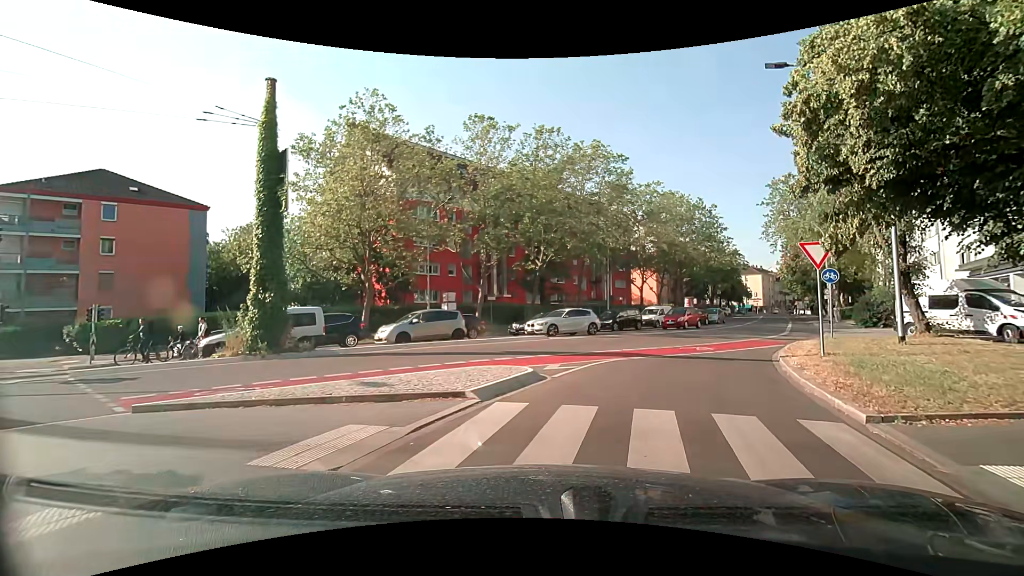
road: secondary_link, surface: asphalt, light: Day
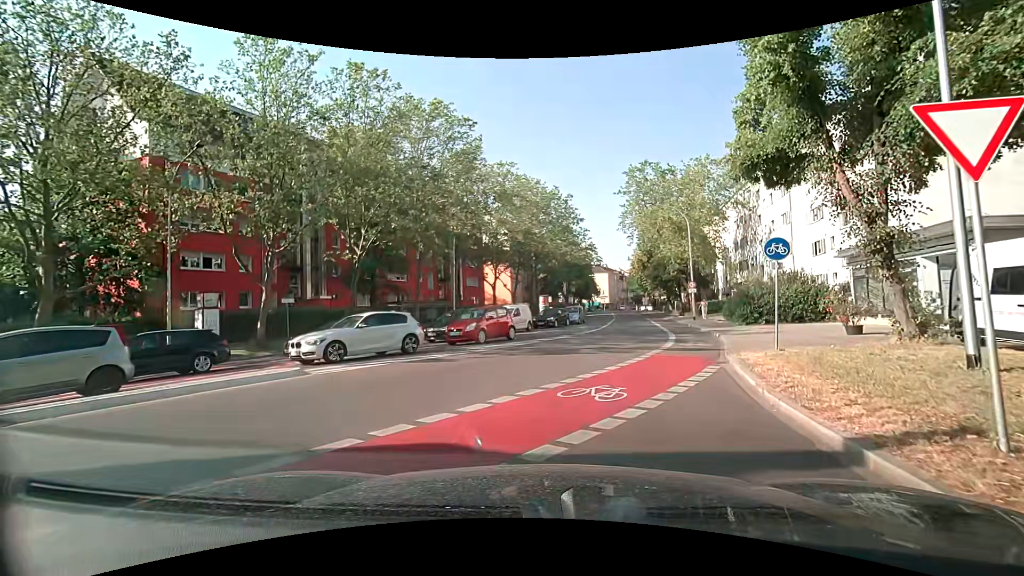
(+1.5, +10.3) m; +15°
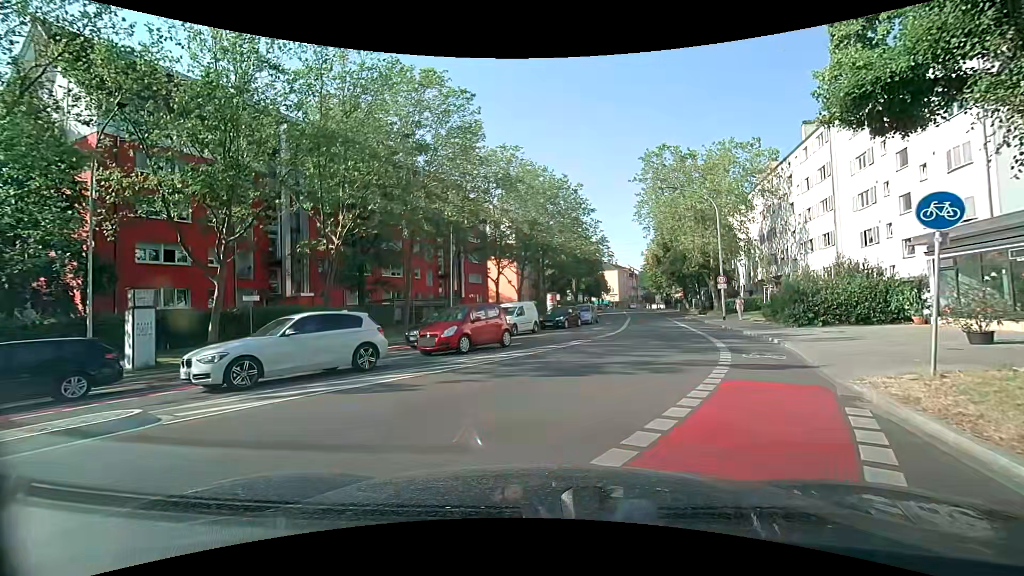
(-0.1, +4.8) m; -2°
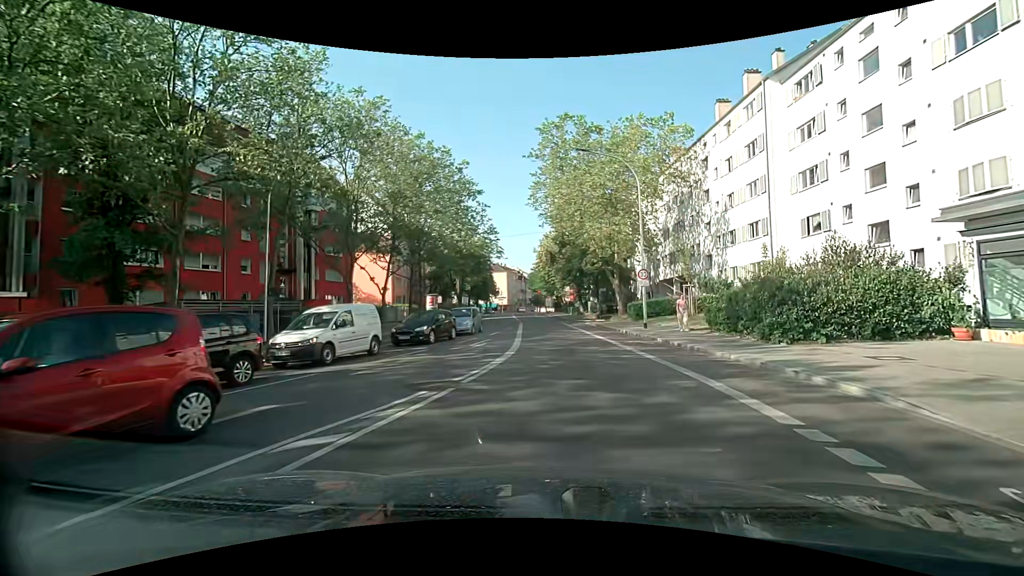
(+1.1, +11.0) m; +14°
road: secondary
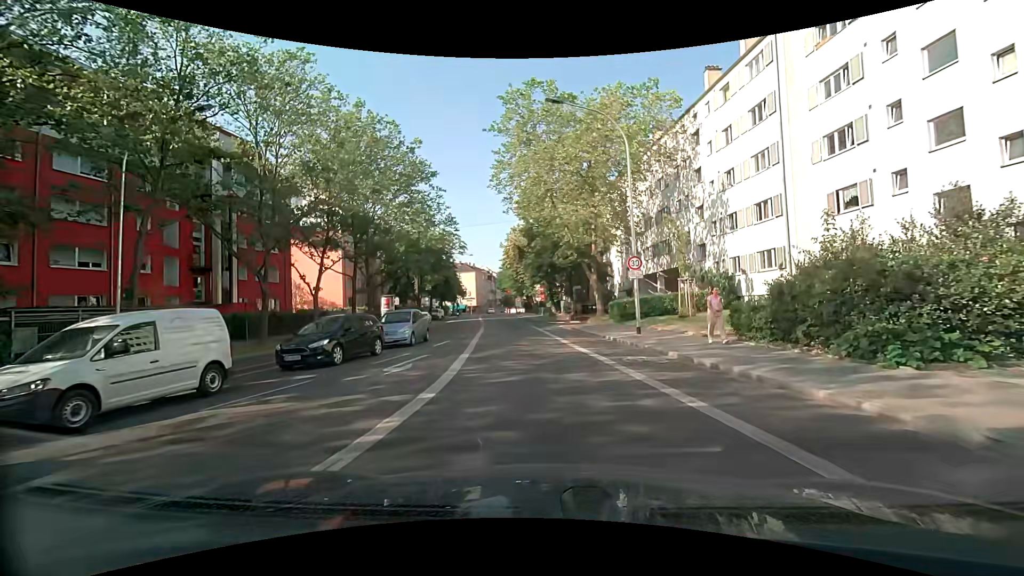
(+0.3, +6.7) m; +3°
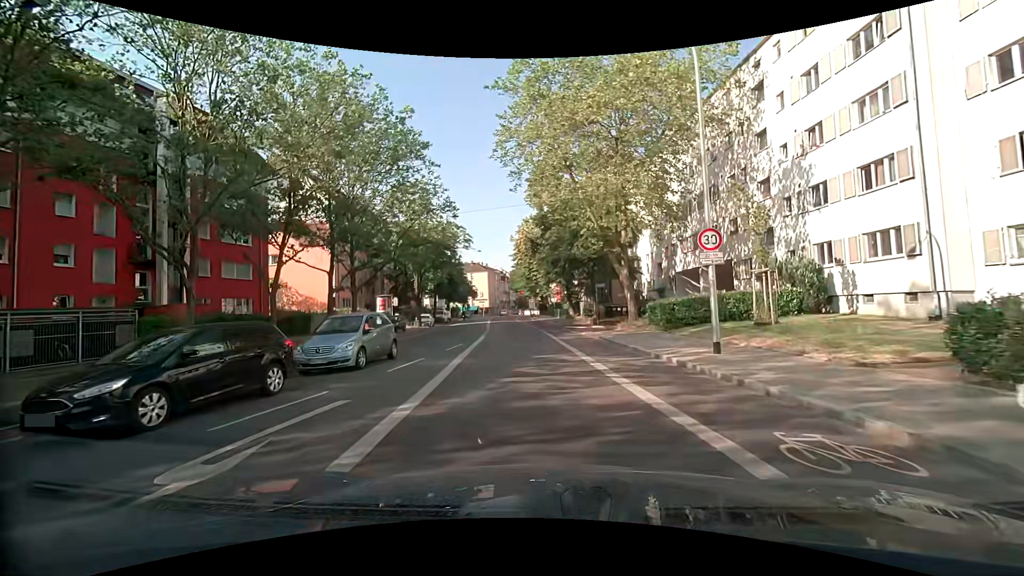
(-0.1, +7.5) m; -2°
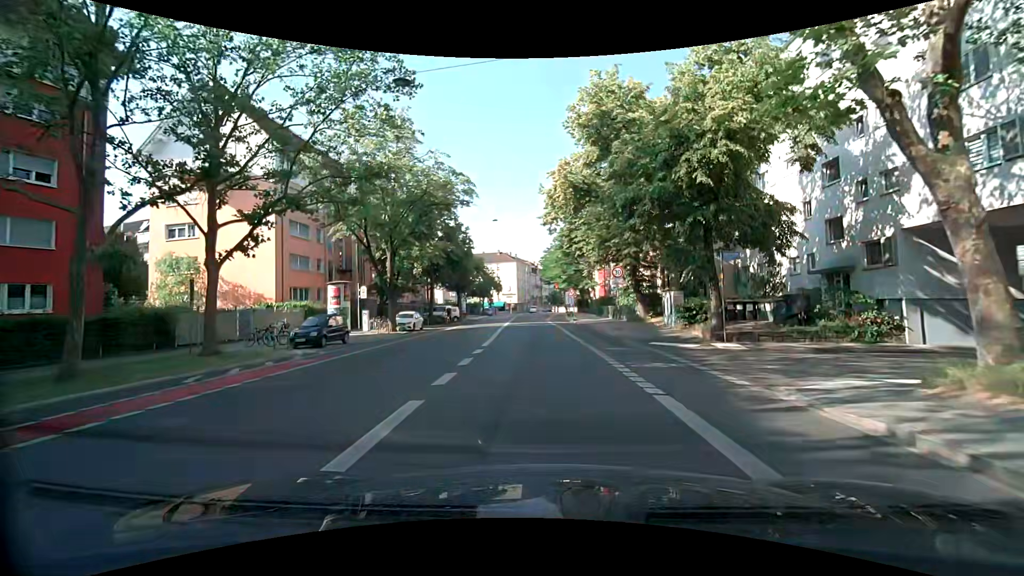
(-1.0, +21.1) m; -4°
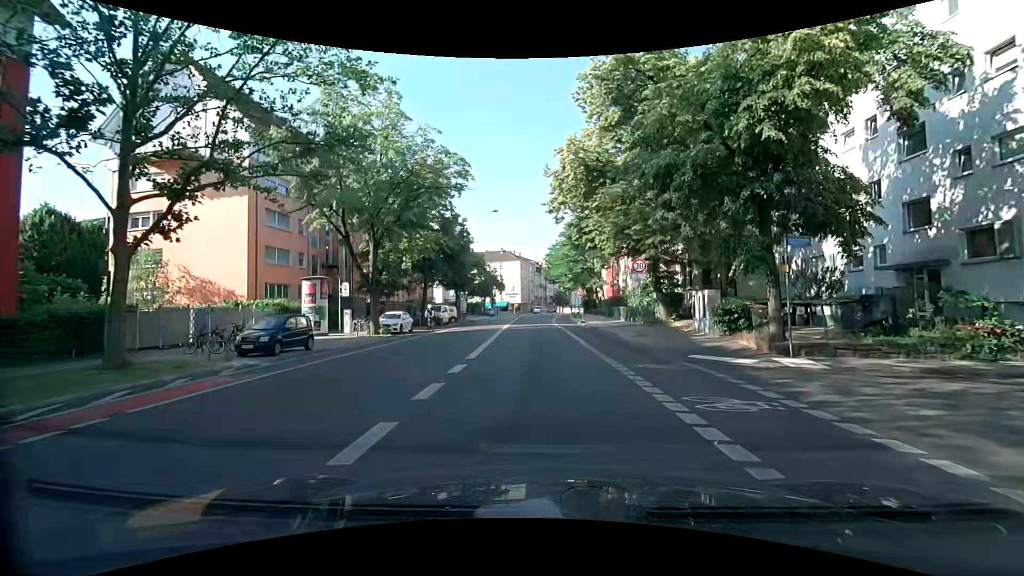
(0.0, +4.5) m; +1°
(0, +10) (-1, +20) (-1, +30) (-2, +40) (-2, +50) (-3, +60) (-3, +70) (-4, +80) (-4, +90) (-4, +100) m
